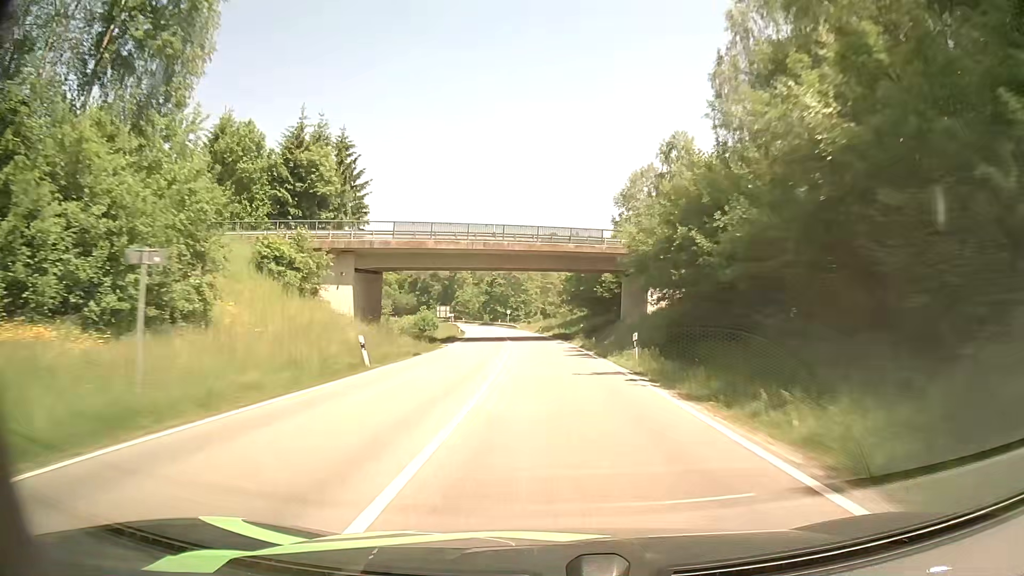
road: secondary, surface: asphalt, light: Day
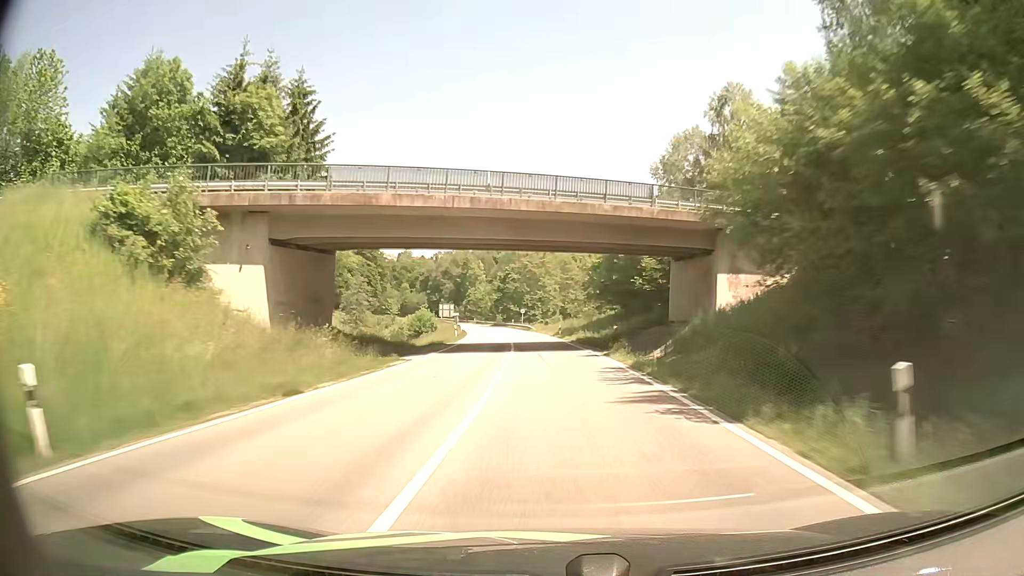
(-0.2, +15.5) m; -1°
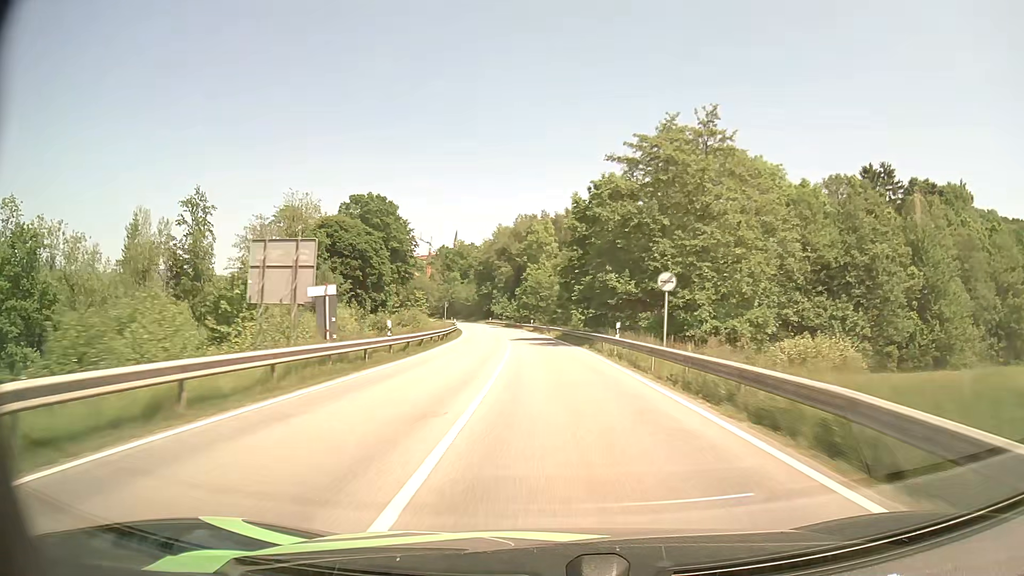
(-4.6, +77.2) m; -8°
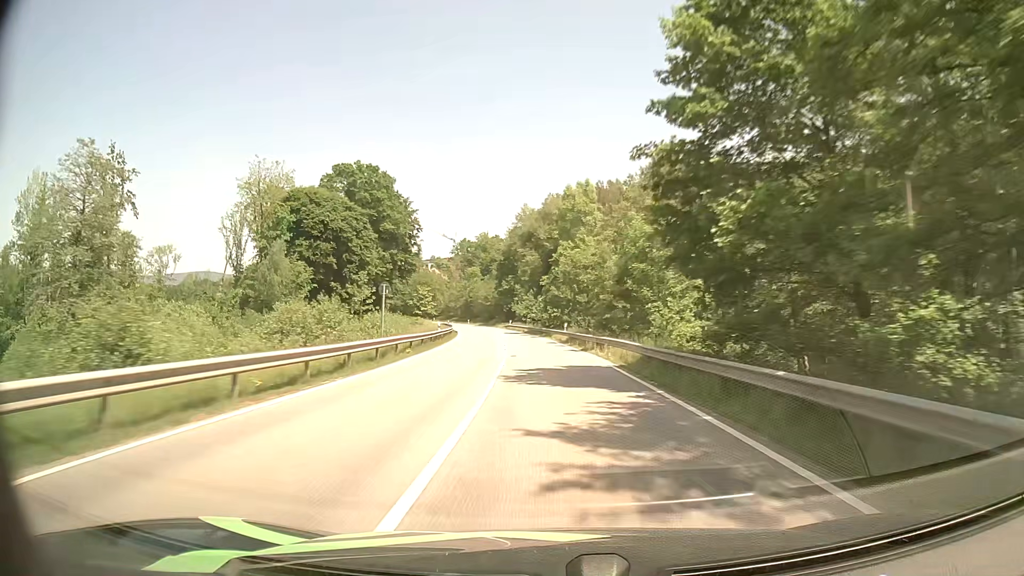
(-0.8, +30.6) m; -3°
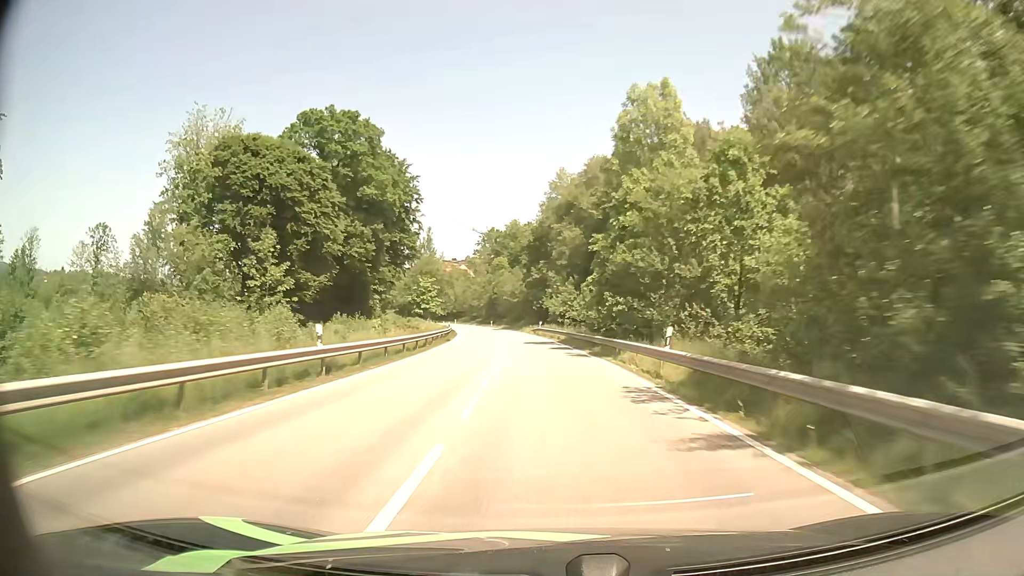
(-0.9, +30.7) m; -3°
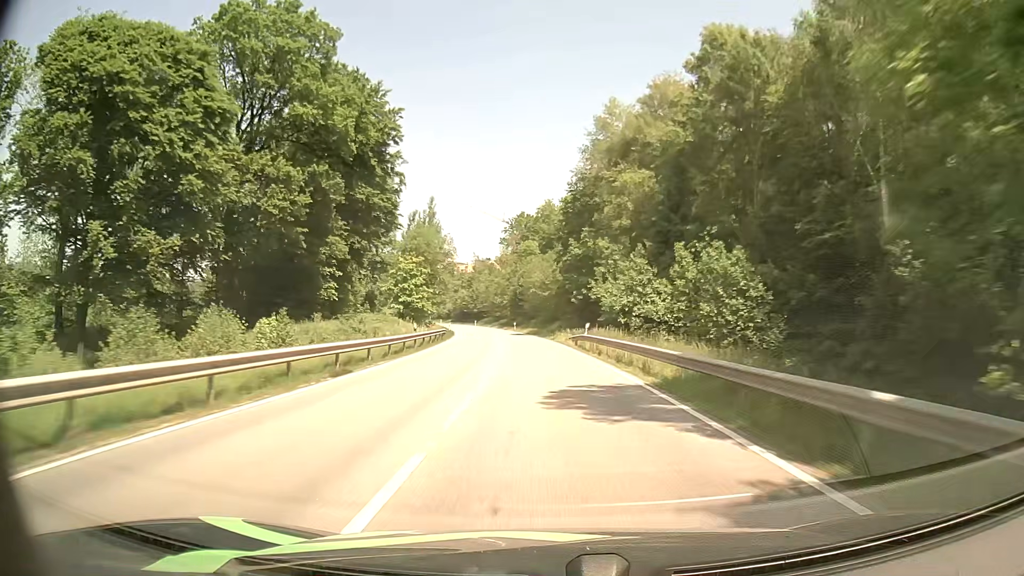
(-1.0, +30.7) m; -3°
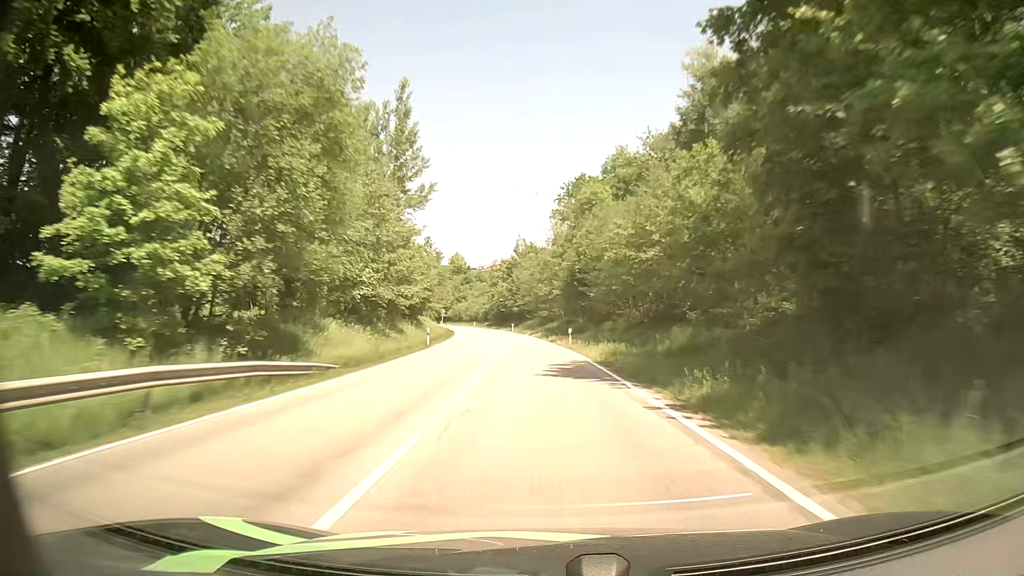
(-2.0, +46.4) m; -5°
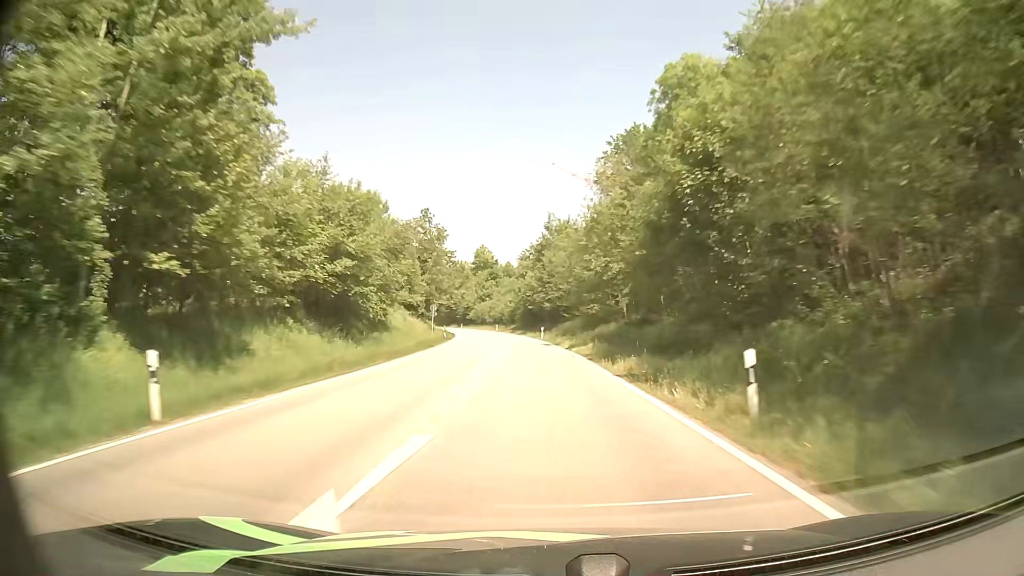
(-0.9, +31.0) m; -3°
(0, +10) (0, +20) (-1, +30) (-1, +40) (-2, +50) (-3, +60) (-5, +70) (-6, +80) (-8, +90) (-9, +99) m
